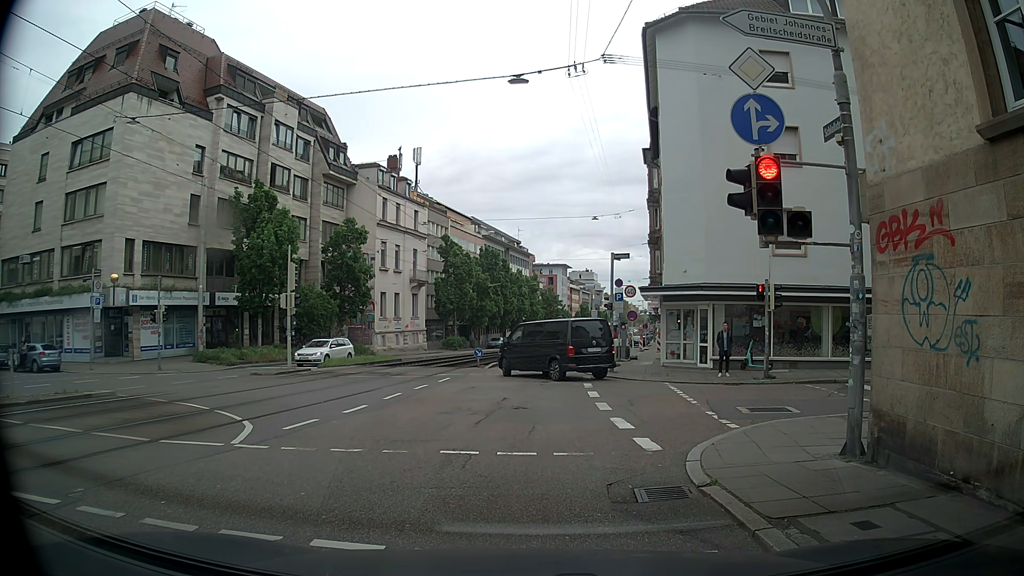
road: tertiary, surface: asphalt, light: Day
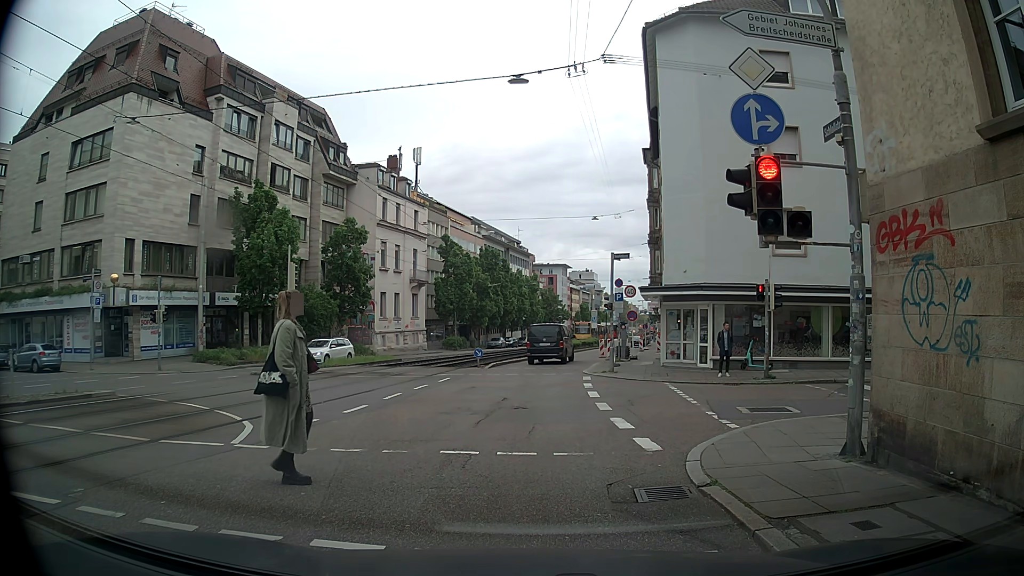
(0.0, 0.0) m; 0°
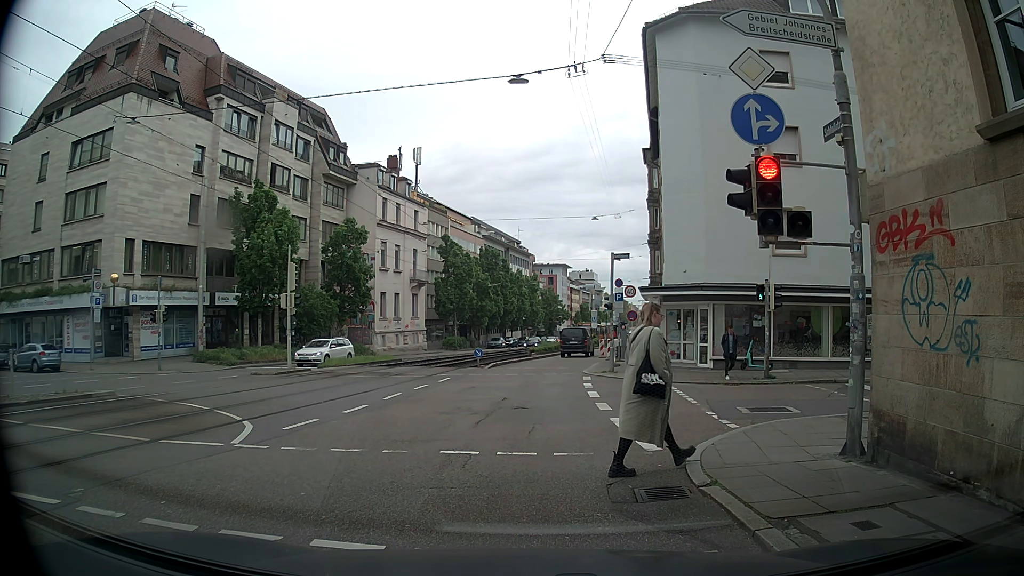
(0.0, 0.0) m; 0°
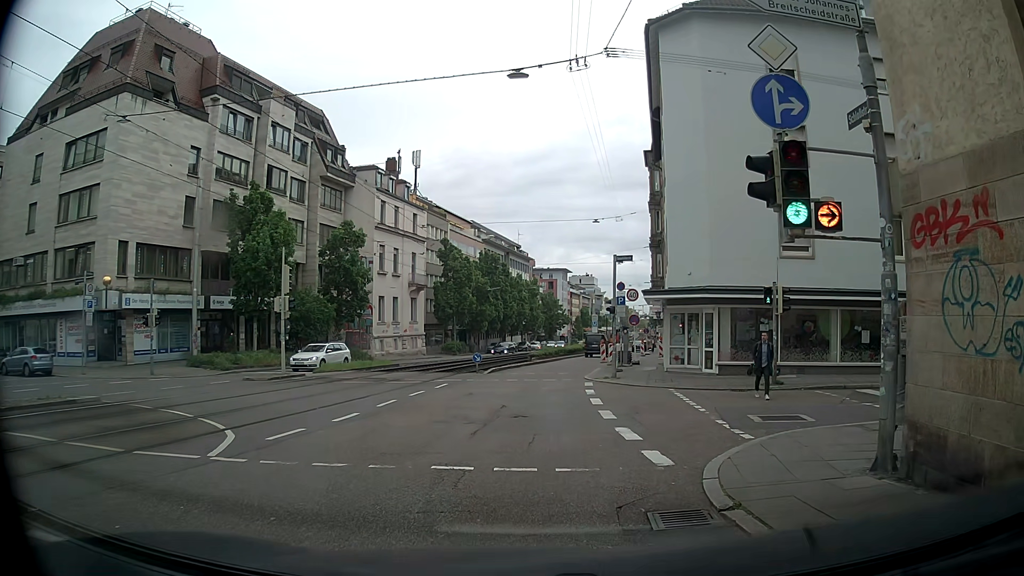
(0.0, +0.9) m; 0°
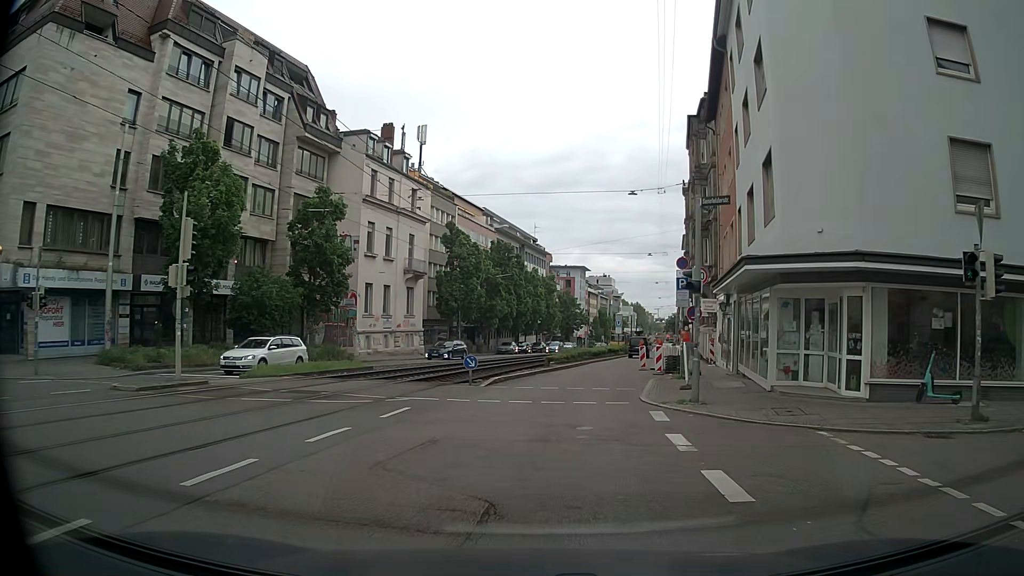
(-0.1, +10.5) m; -1°
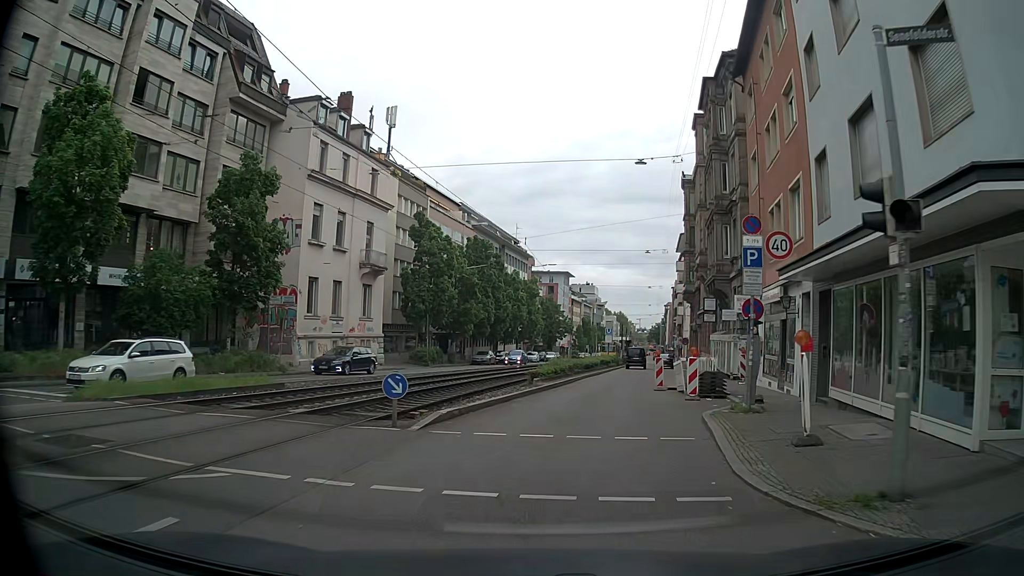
(+0.1, +8.9) m; +1°
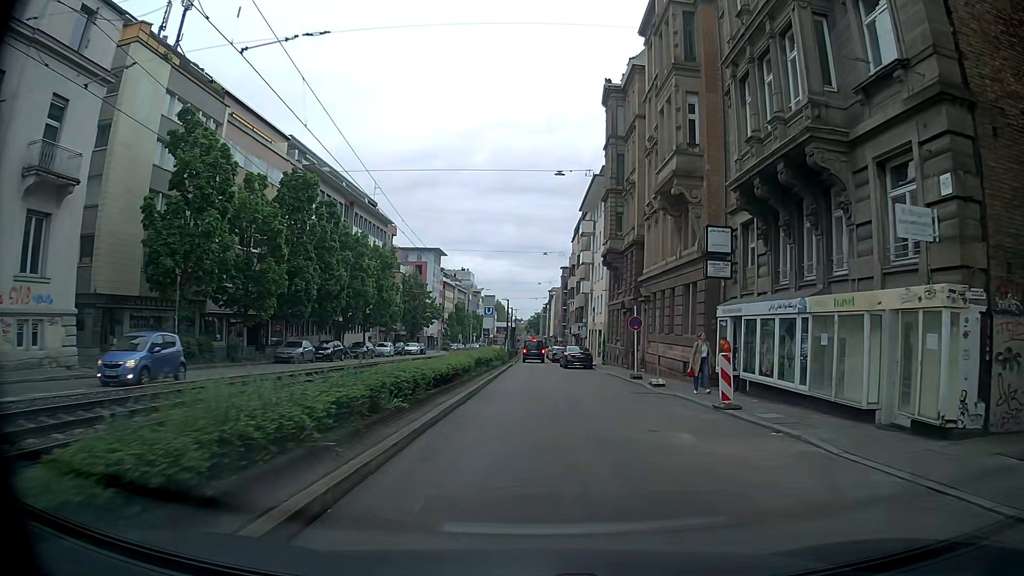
(+2.6, +24.4) m; +12°
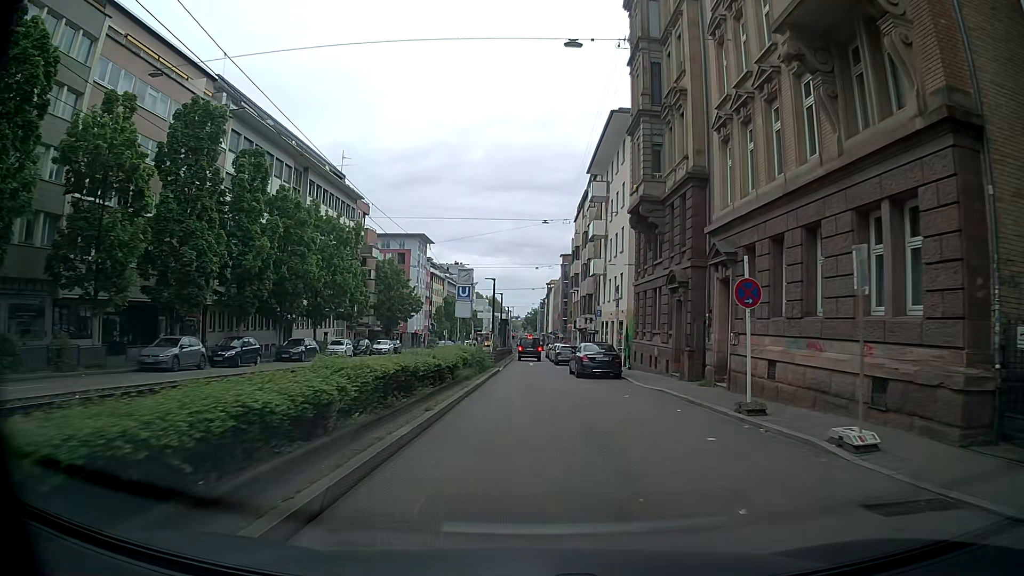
(-0.4, +15.4) m; -1°
